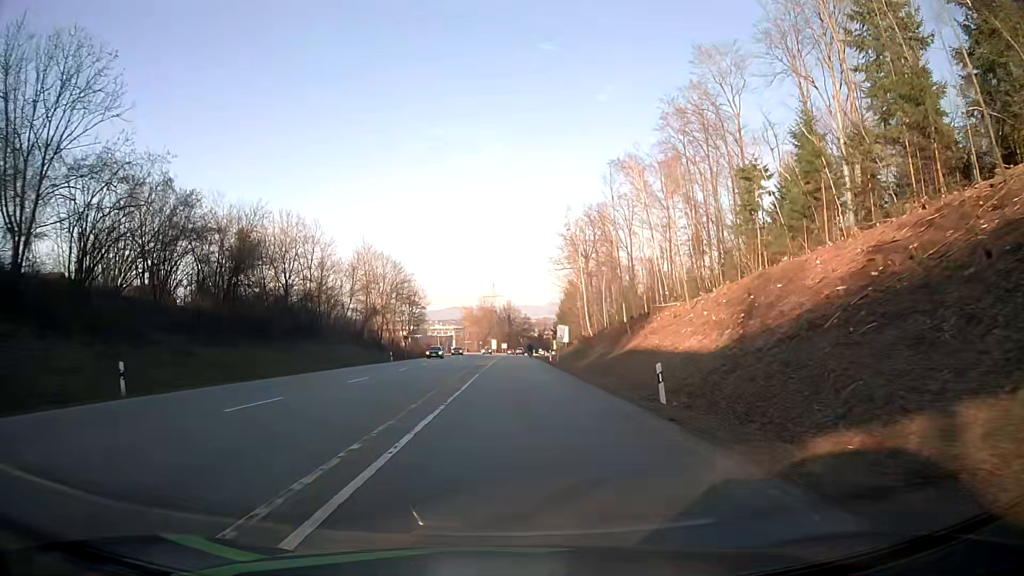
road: secondary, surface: asphalt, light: Day
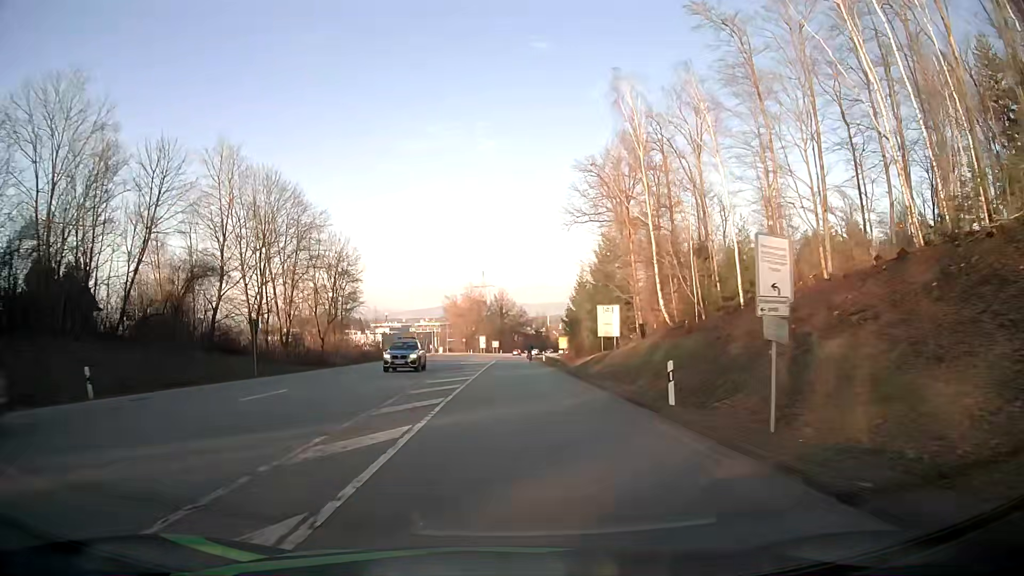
(+0.6, +48.2) m; +1°
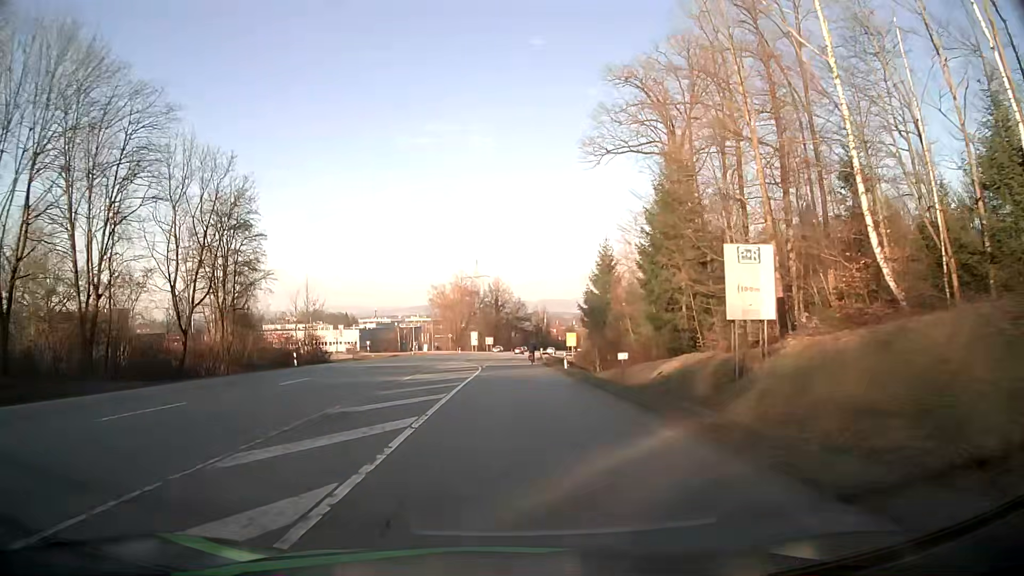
(+0.1, +28.8) m; 0°
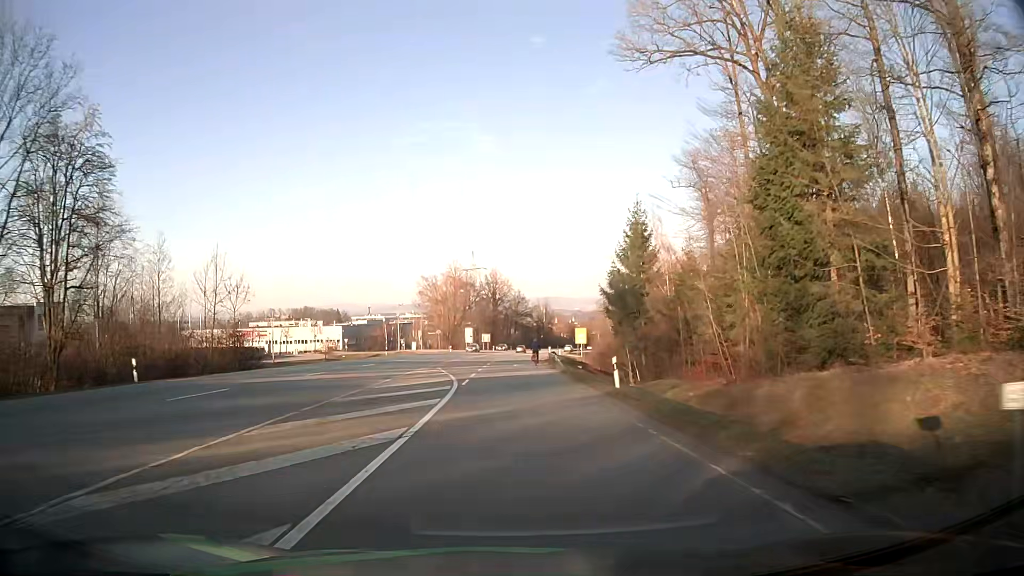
(0.0, +18.9) m; 0°
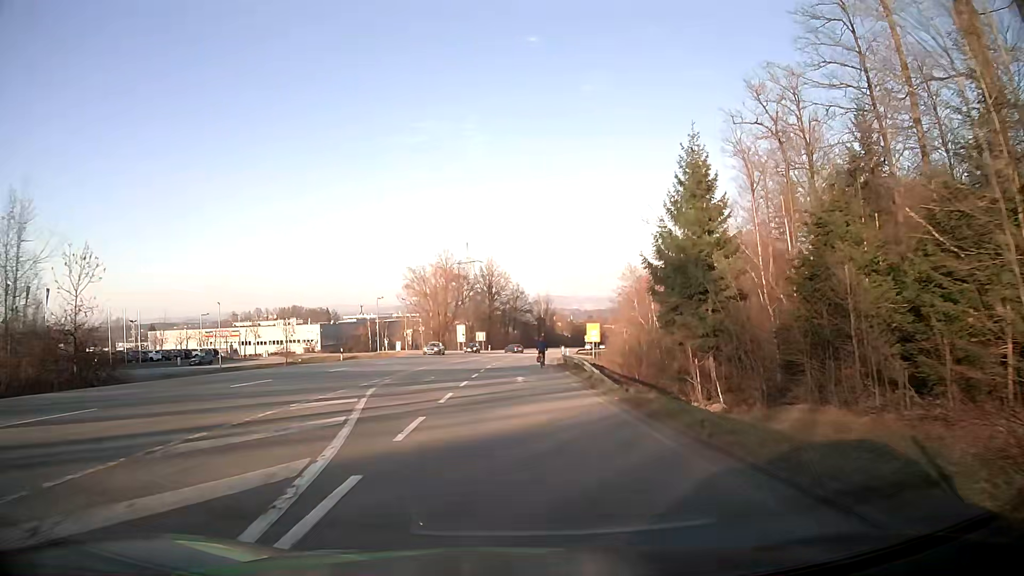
(0.0, +18.7) m; 0°
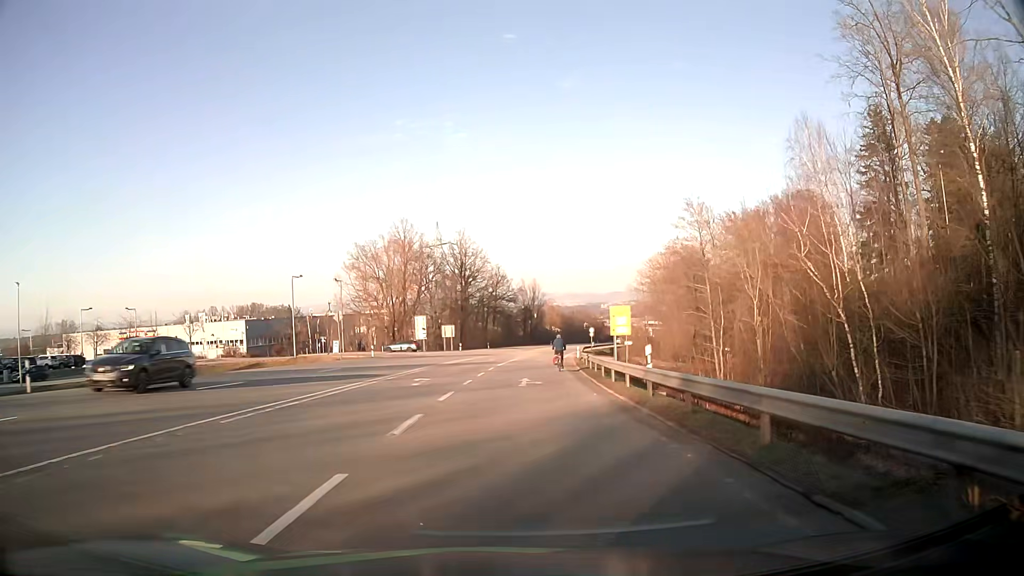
(+0.6, +35.4) m; +2°
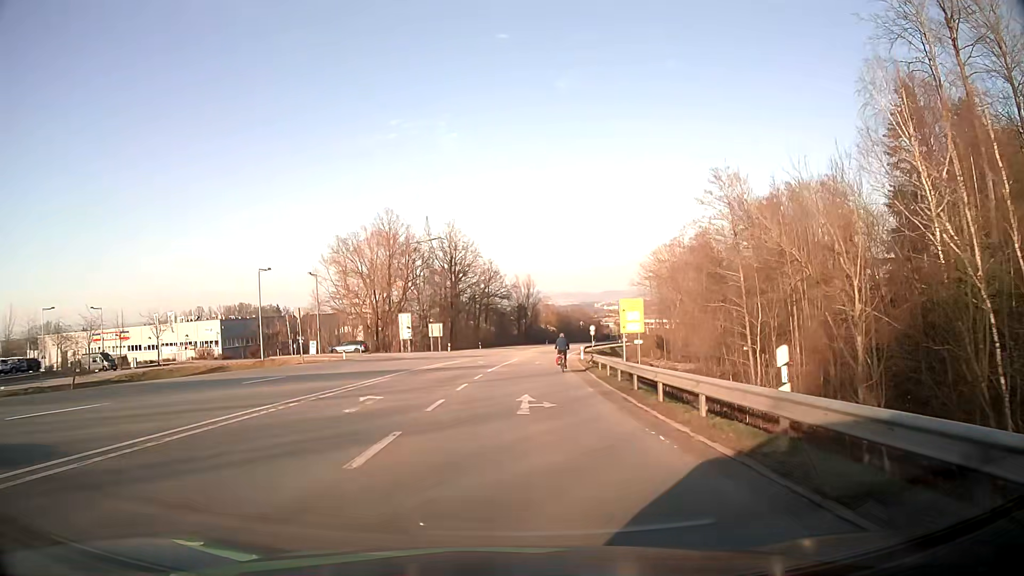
(0.0, +8.4) m; +1°
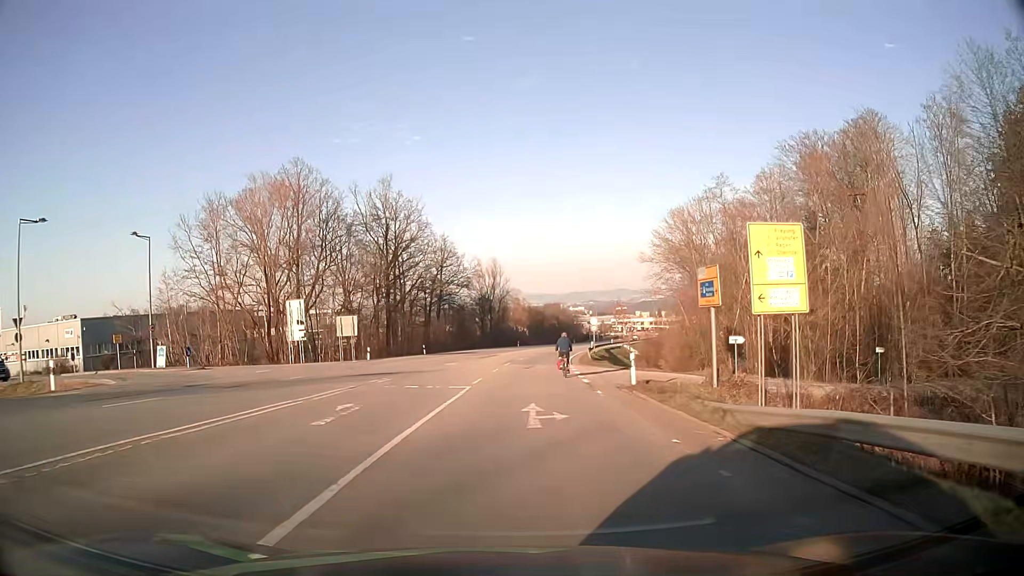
(+0.7, +32.9) m; +3°
(0, +10) (0, +20) (+1, +30) (+1, +40) (+1, +50) (+1, +60) (+2, +70) (+4, +80) (+5, +90) (+7, +100) m
